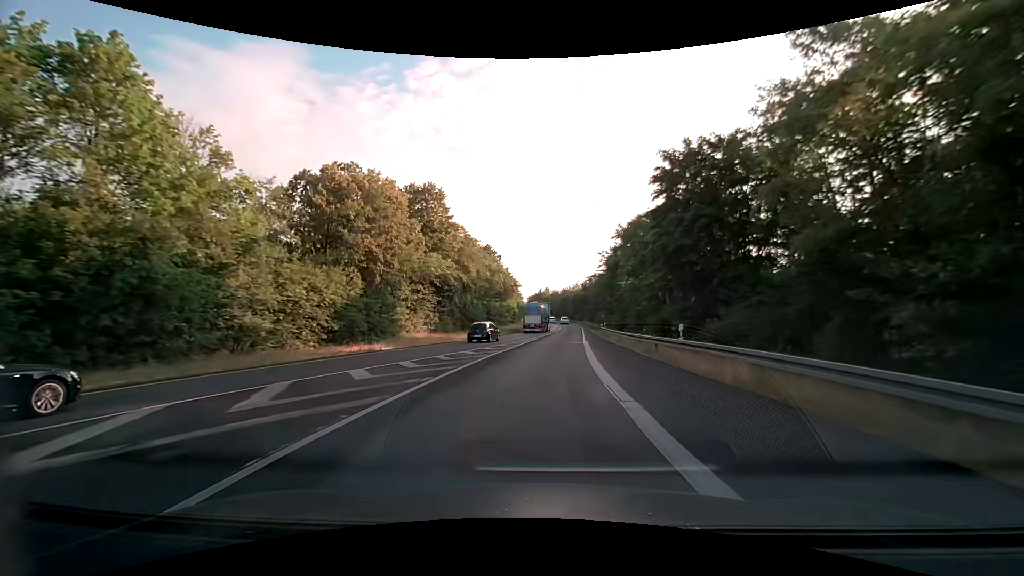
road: motorway_link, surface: asphalt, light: Day
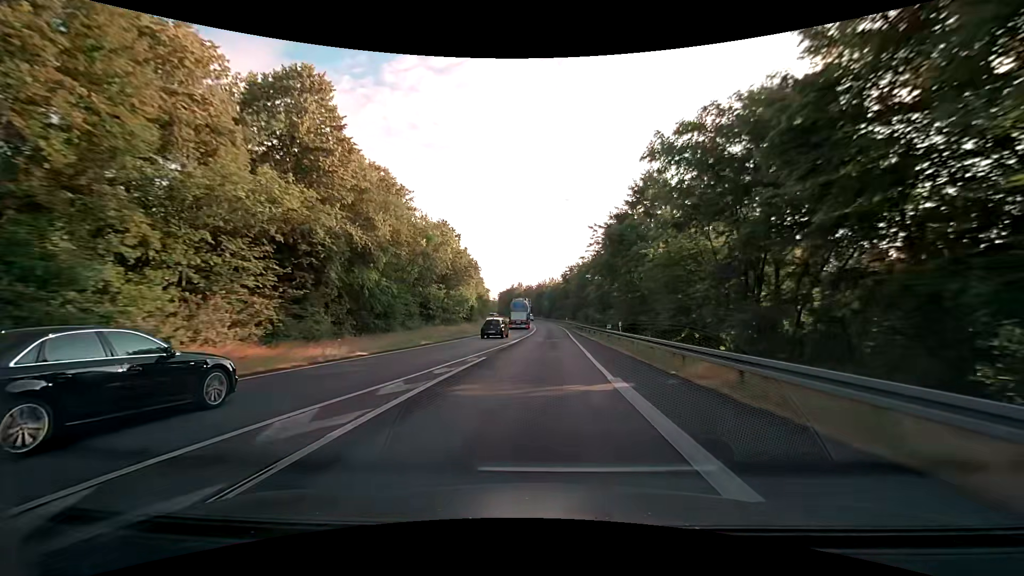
(+0.8, +23.7) m; +3°
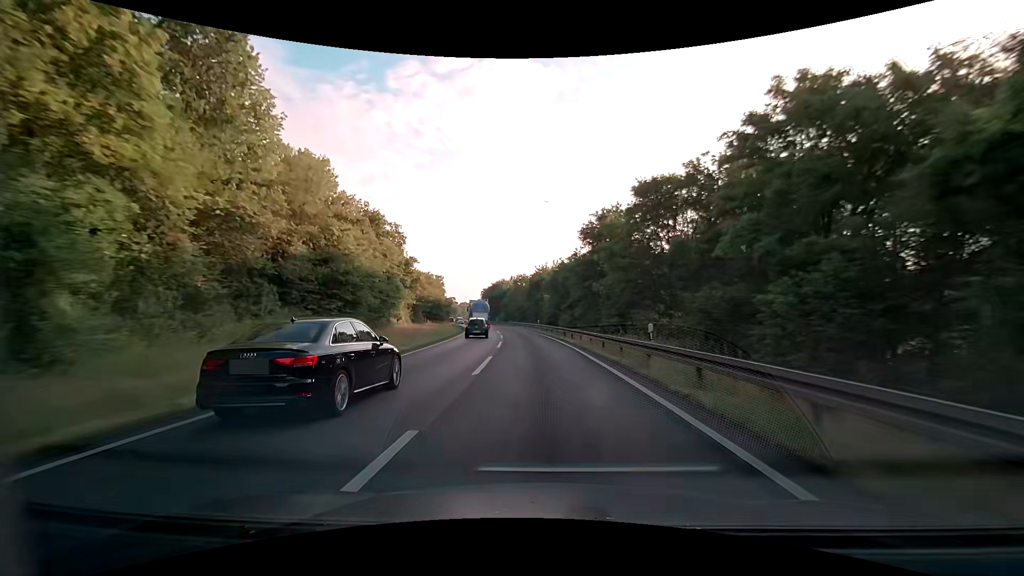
(+1.1, +60.5) m; 0°
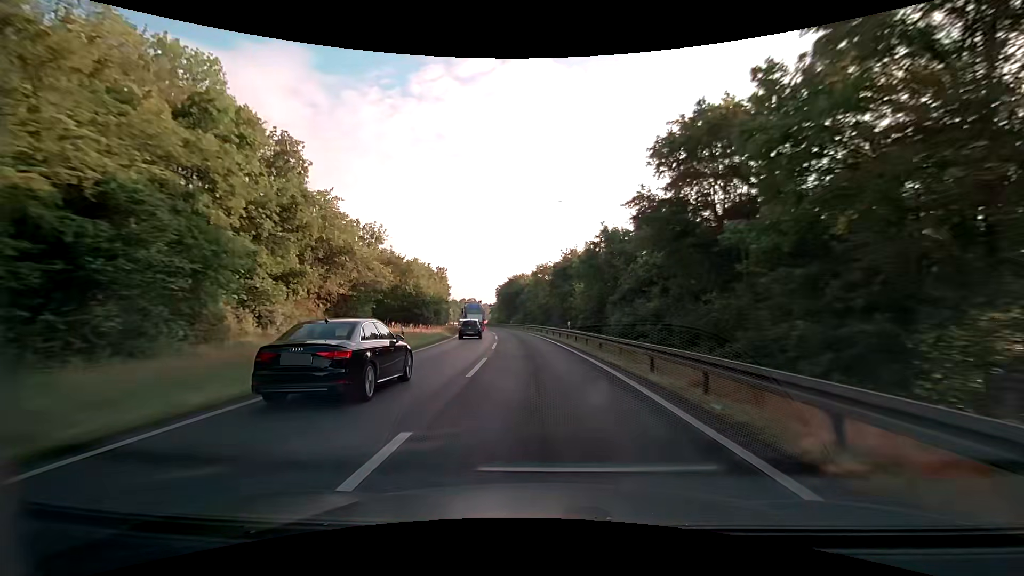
(-0.5, +24.3) m; -3°
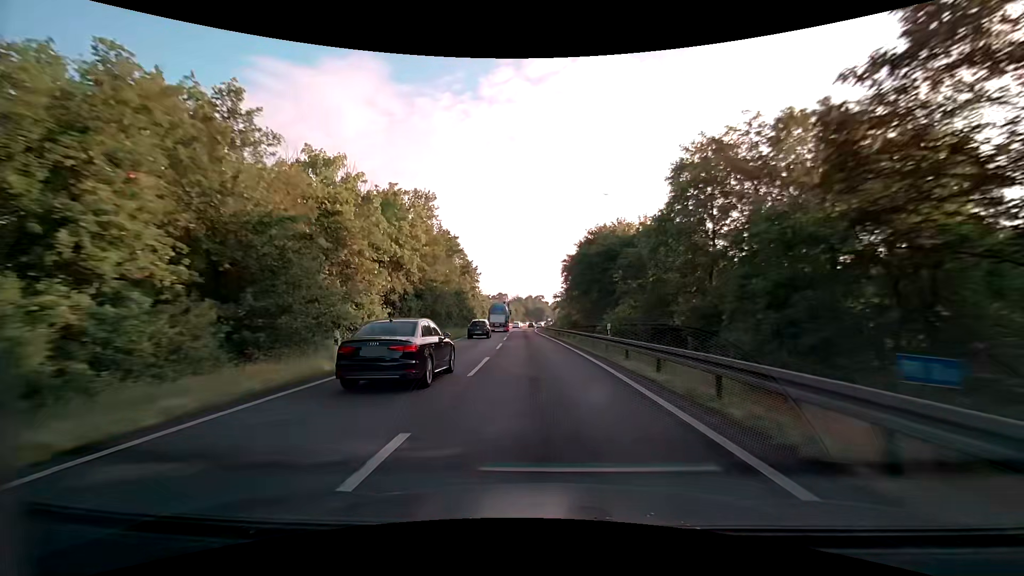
(-4.7, +60.3) m; -8°
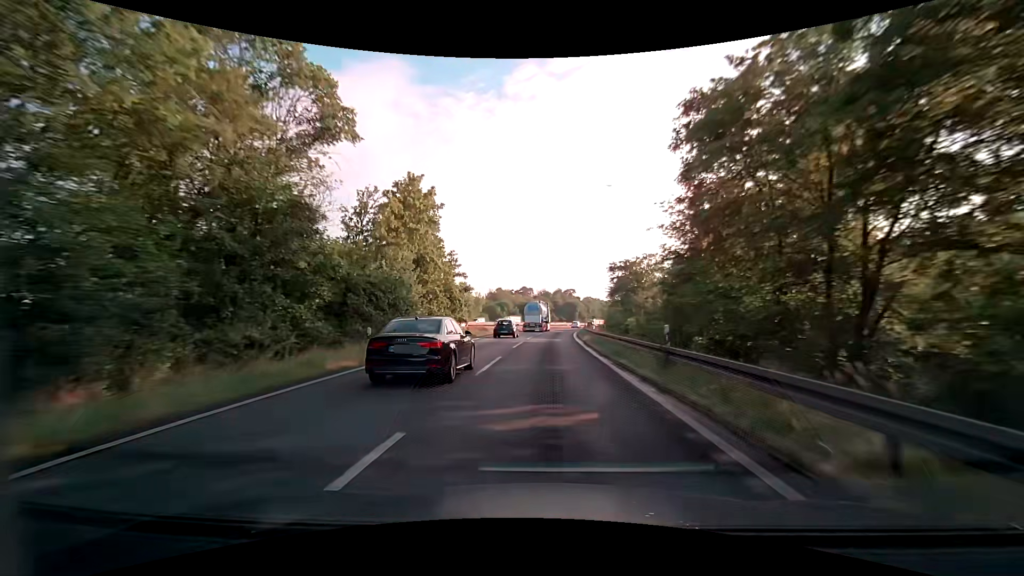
(-1.7, +48.1) m; -3°
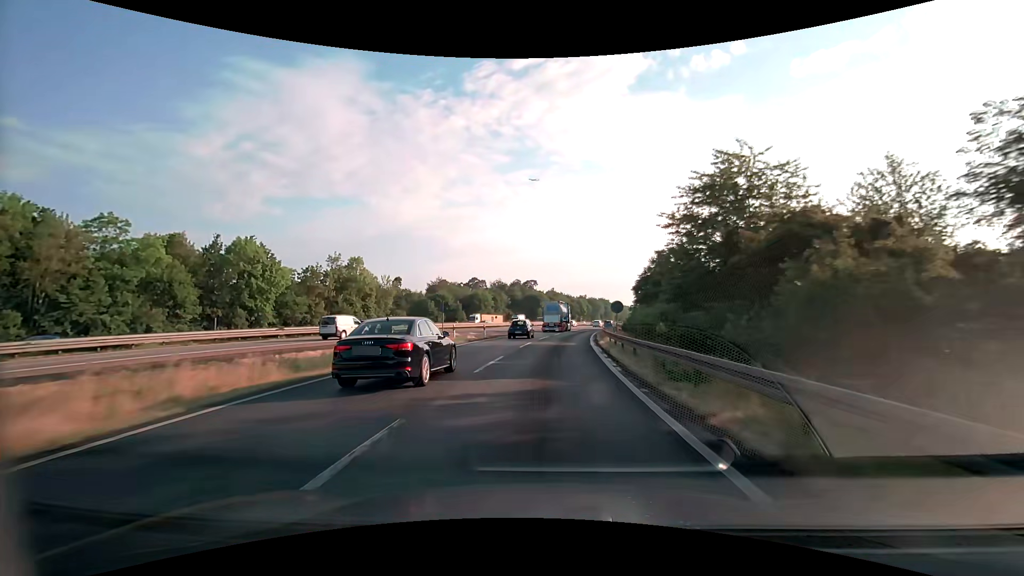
(+1.8, +59.4) m; +4°
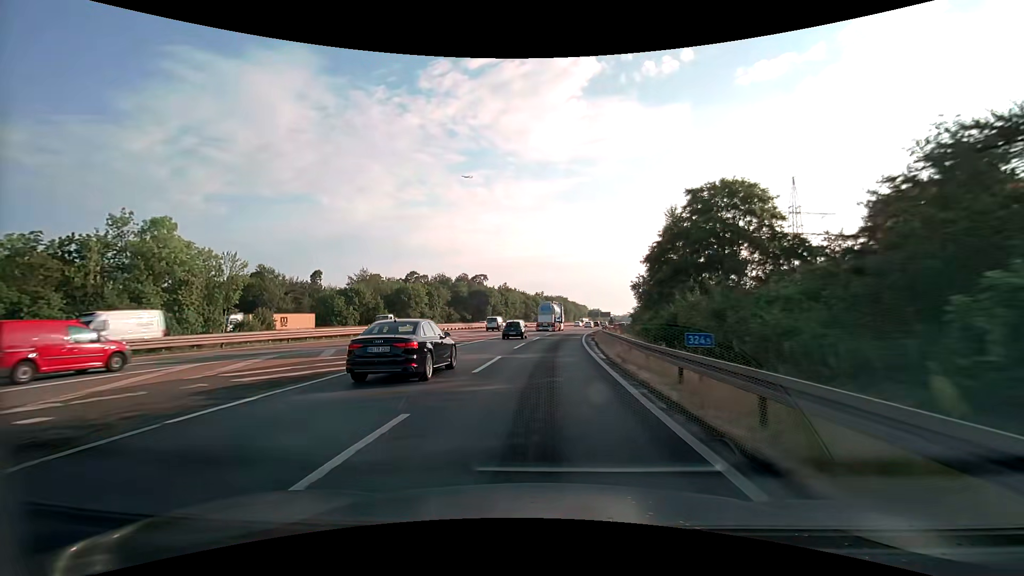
(+1.6, +35.2) m; +5°
(0, +10) (0, +20) (+1, +30) (+2, +40) (+3, +50) (+4, +60) (+5, +70) (+7, +80) (+9, +89) (+11, +99) m
